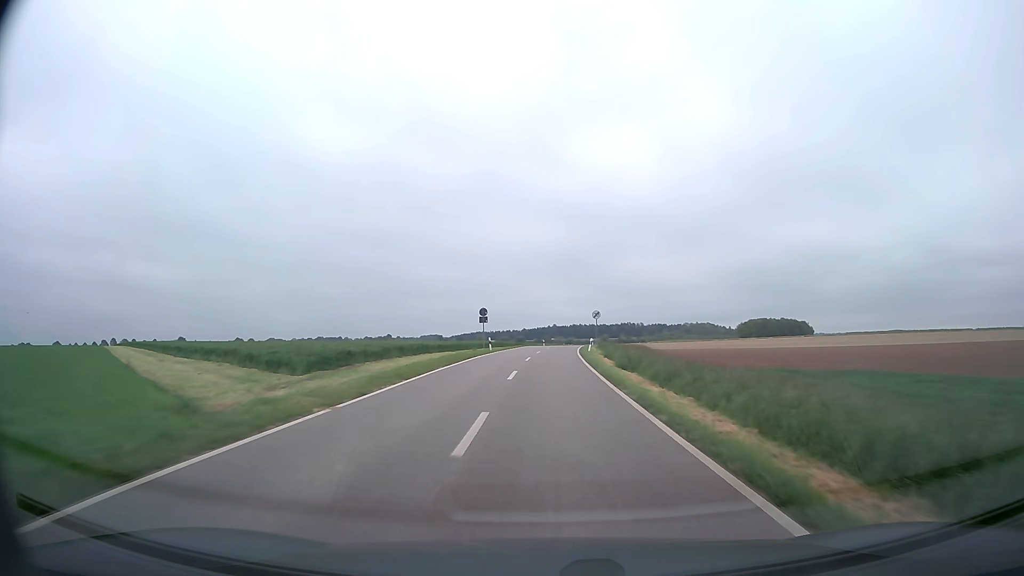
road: unclassified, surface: asphalt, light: Day
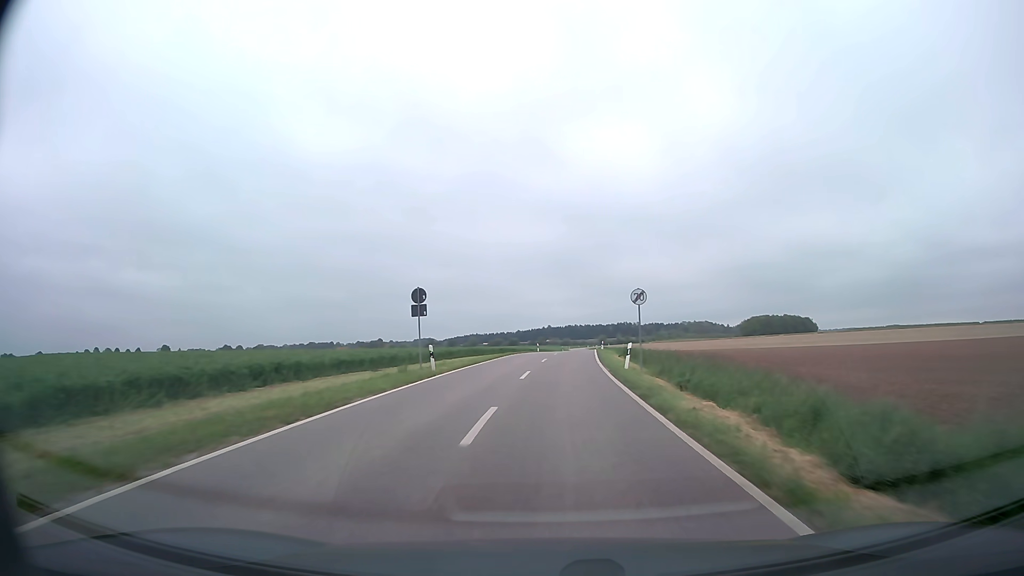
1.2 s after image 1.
(0.0, +23.8) m; 0°
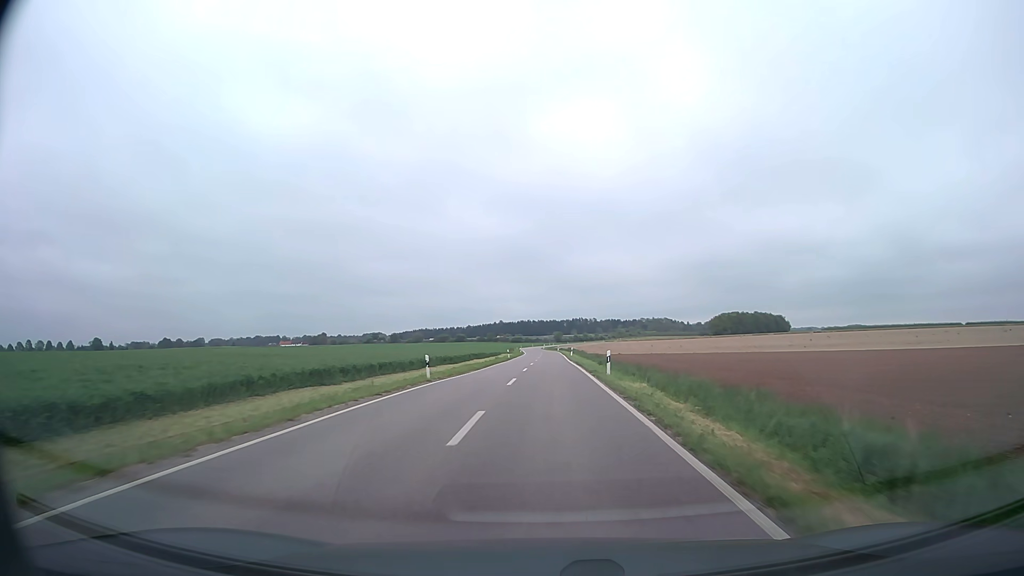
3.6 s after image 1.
(+1.8, +47.9) m; +4°
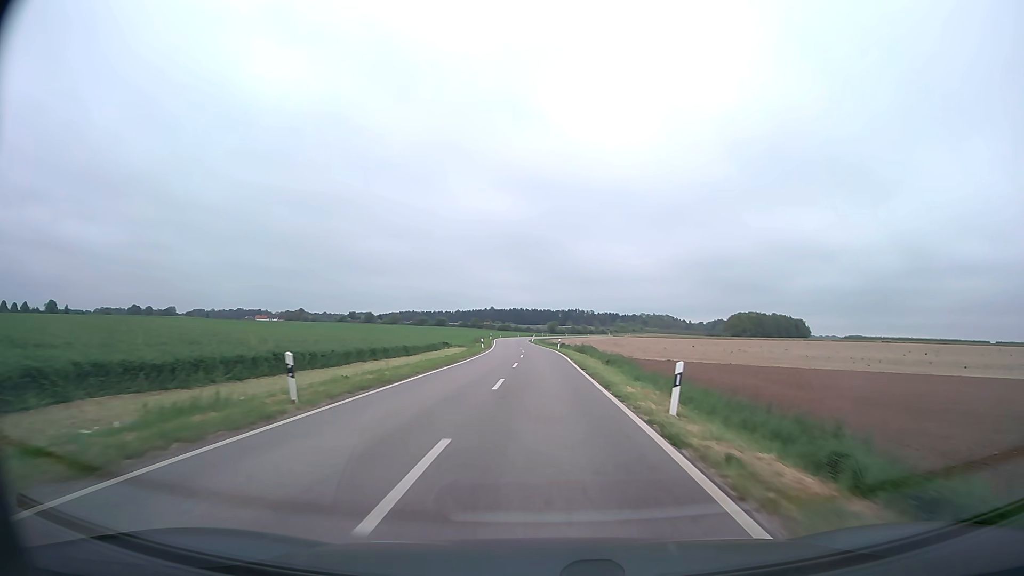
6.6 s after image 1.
(+0.5, +64.8) m; 0°
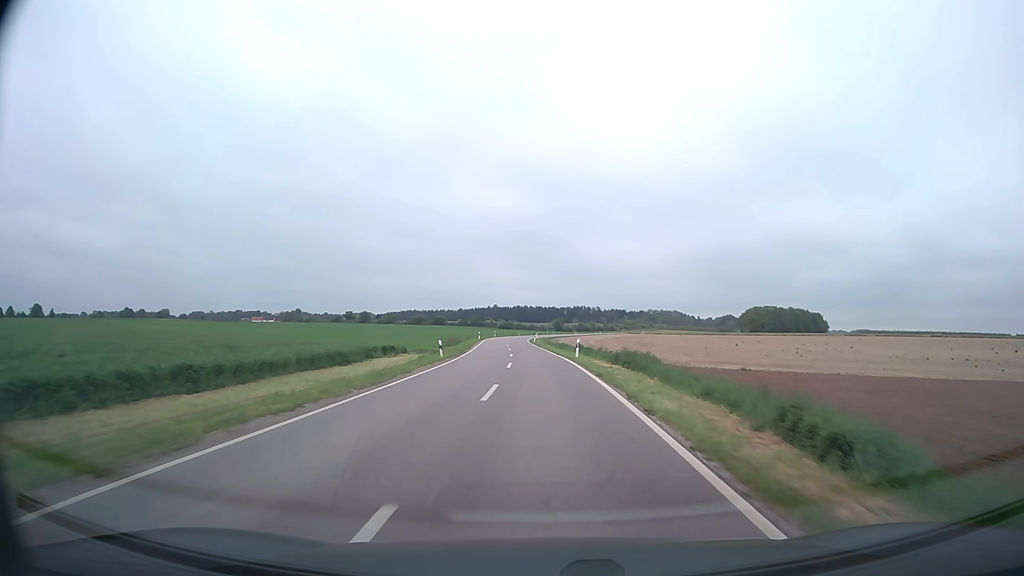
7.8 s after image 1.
(0.0, +27.7) m; 0°
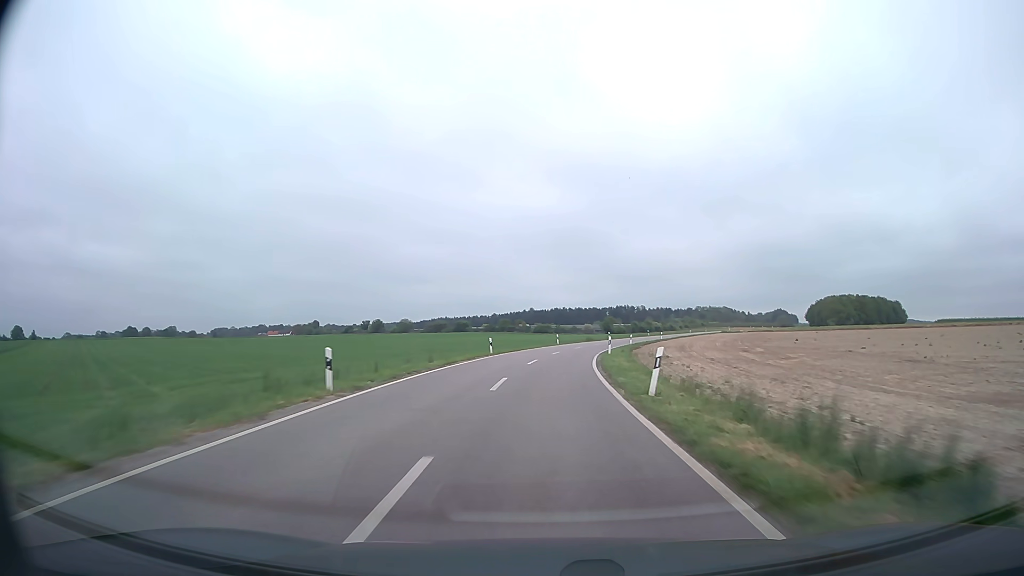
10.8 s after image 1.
(-2.4, +70.6) m; -3°
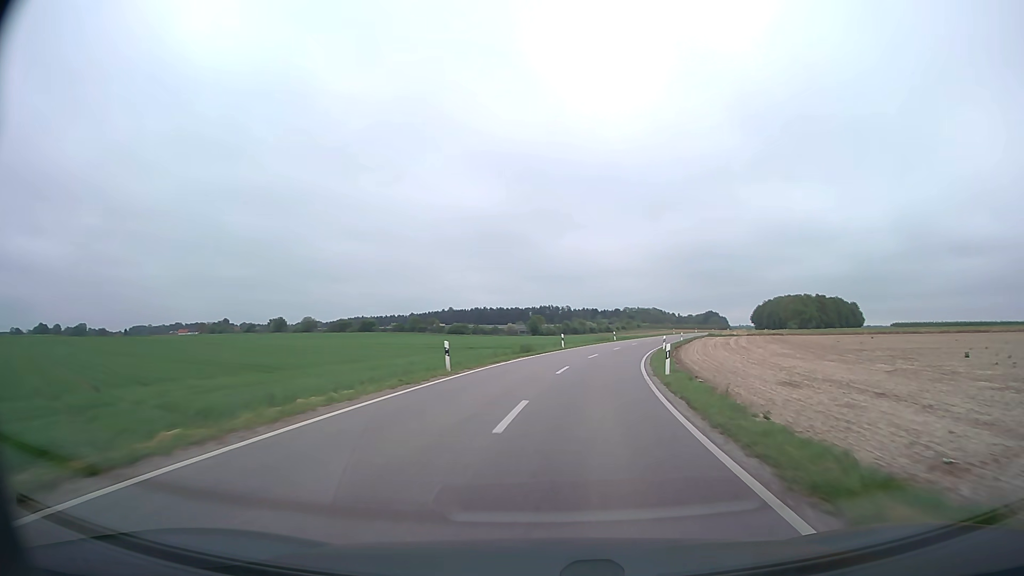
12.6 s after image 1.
(+1.6, +42.3) m; +6°
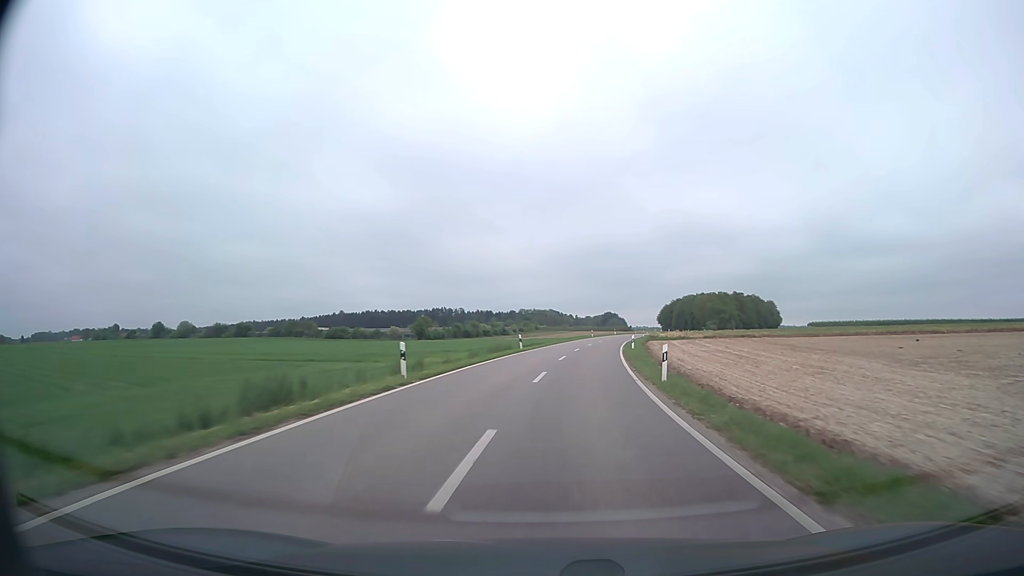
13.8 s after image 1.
(+2.2, +28.0) m; +9°
(0, +10) (+1, +20) (+2, +30) (+3, +40) (+5, +50) (+6, +60) (+8, +69) (+10, +79) (+11, +89) (+14, +99) m
